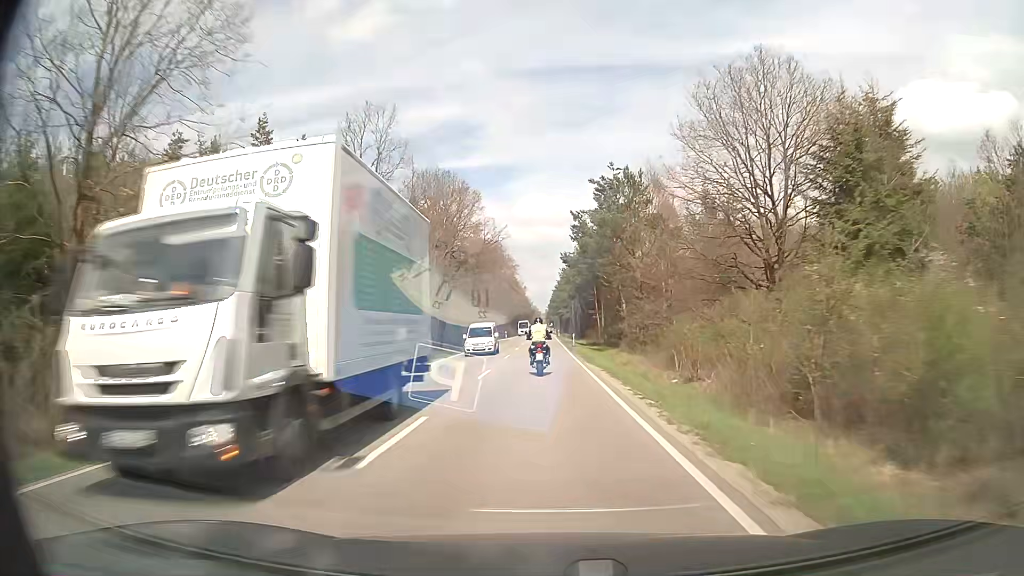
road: secondary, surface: asphalt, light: Day
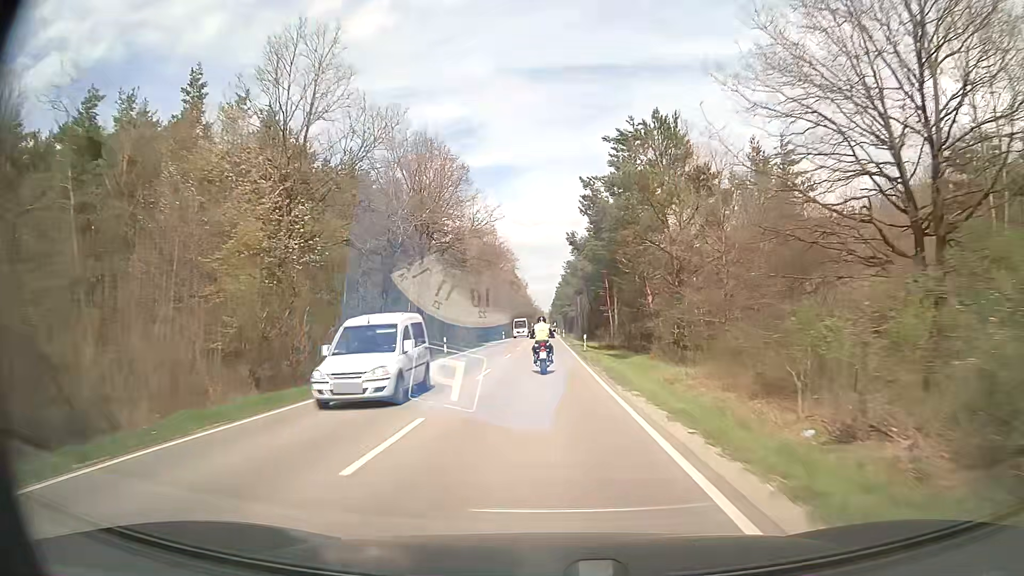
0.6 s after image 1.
(0.0, +12.3) m; 0°
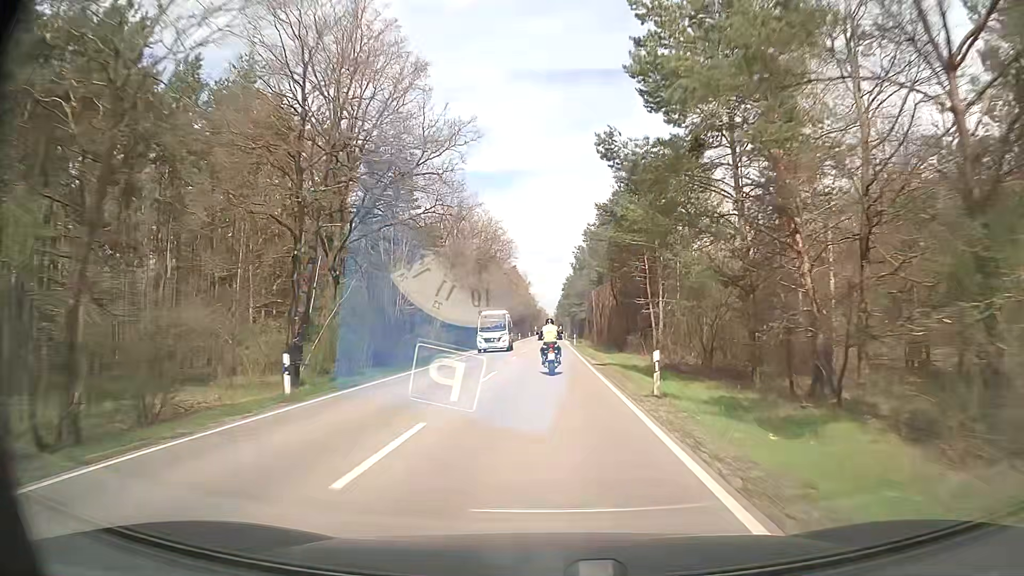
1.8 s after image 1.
(-0.2, +24.7) m; 0°
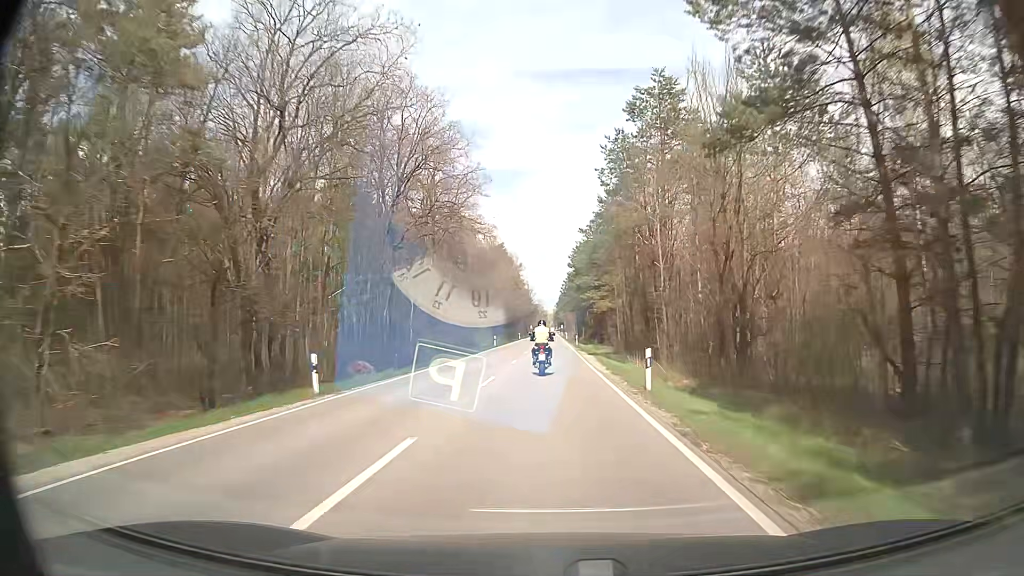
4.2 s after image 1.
(-0.1, +49.5) m; 0°
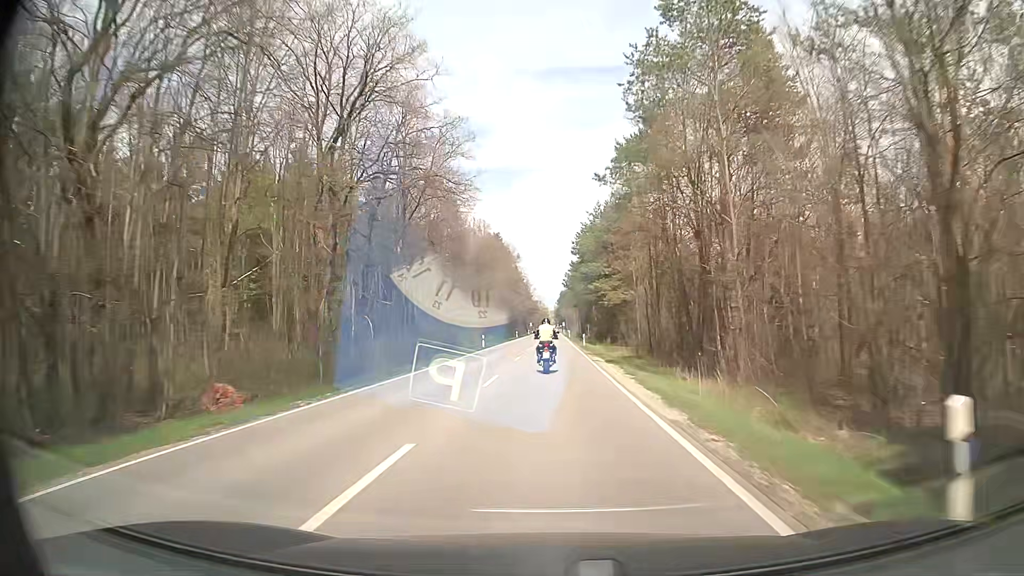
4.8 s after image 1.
(0.0, +12.4) m; 0°
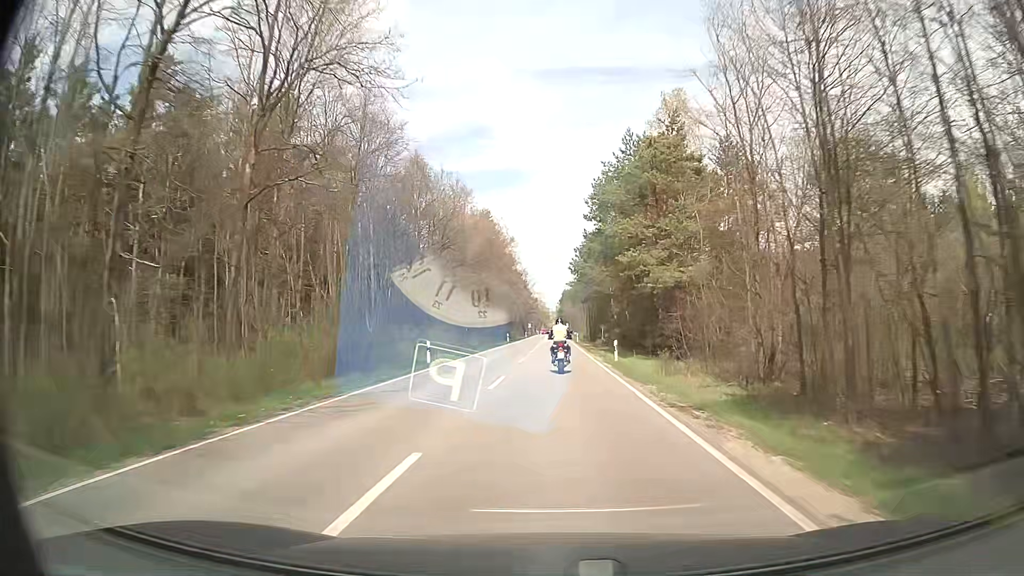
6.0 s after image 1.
(+0.1, +24.8) m; 0°
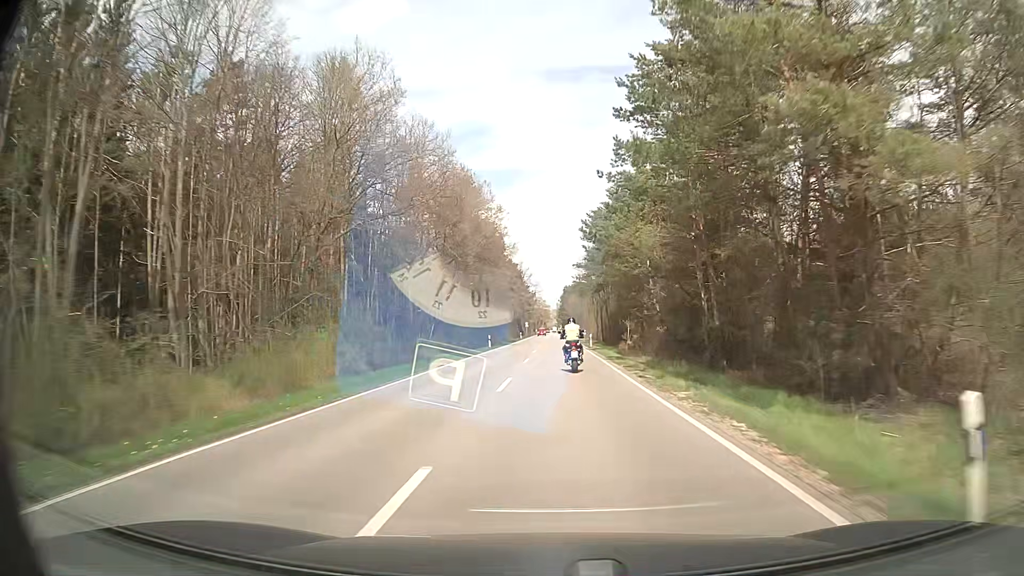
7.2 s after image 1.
(0.0, +24.7) m; -1°
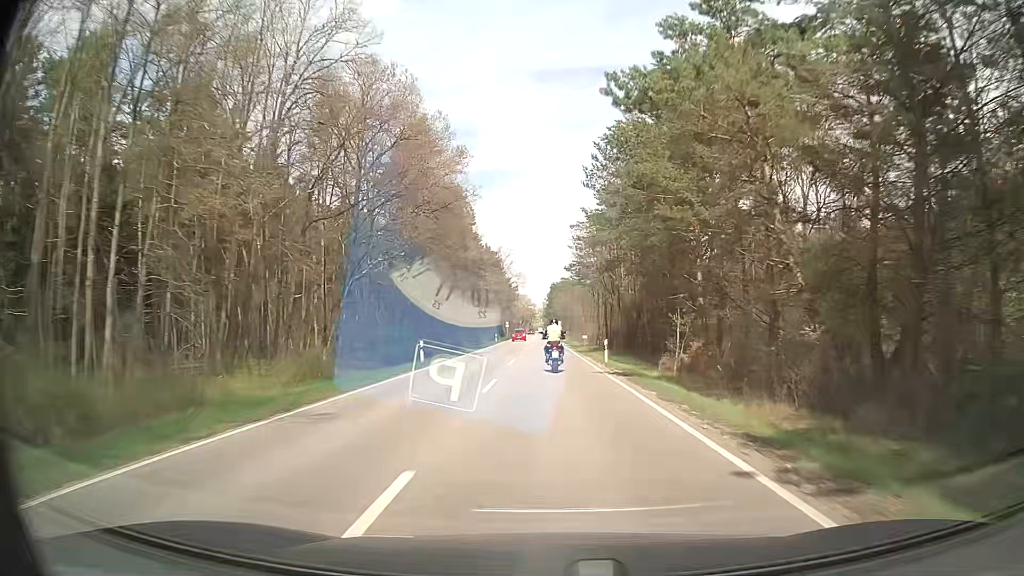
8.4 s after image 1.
(+0.2, +24.2) m; +1°
(0, +10) (0, +20) (0, +30) (+1, +40) (+1, +50) (+1, +60) (+1, +70) (+1, +80) (+1, +90) (+1, +100) m
